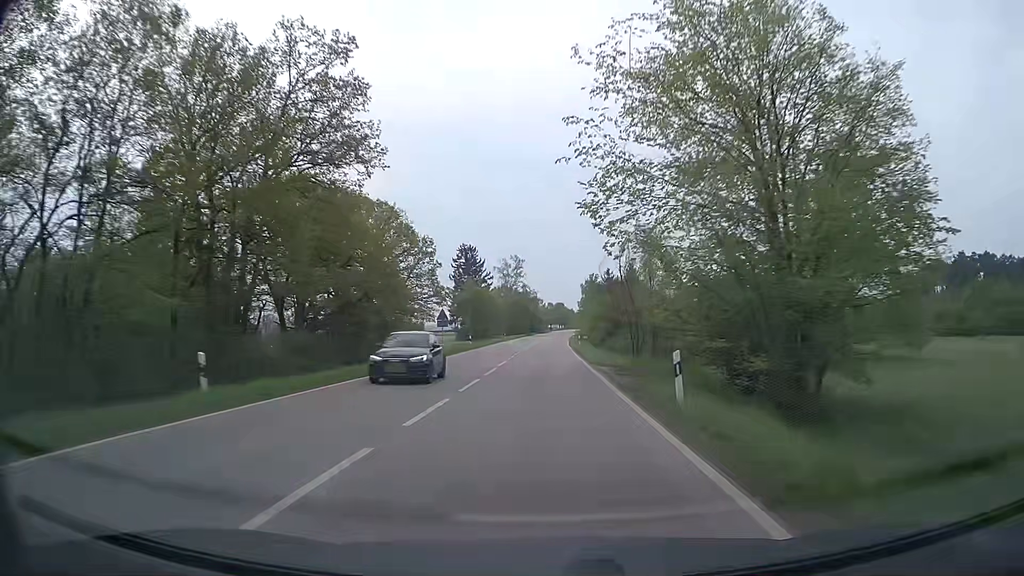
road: secondary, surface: asphalt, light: Day
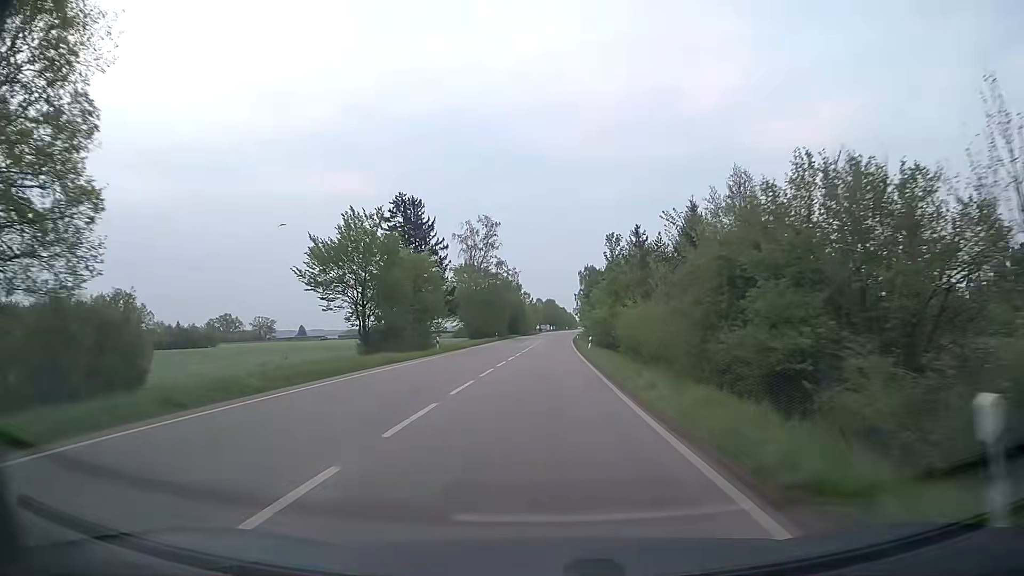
(+0.5, +55.3) m; +1°
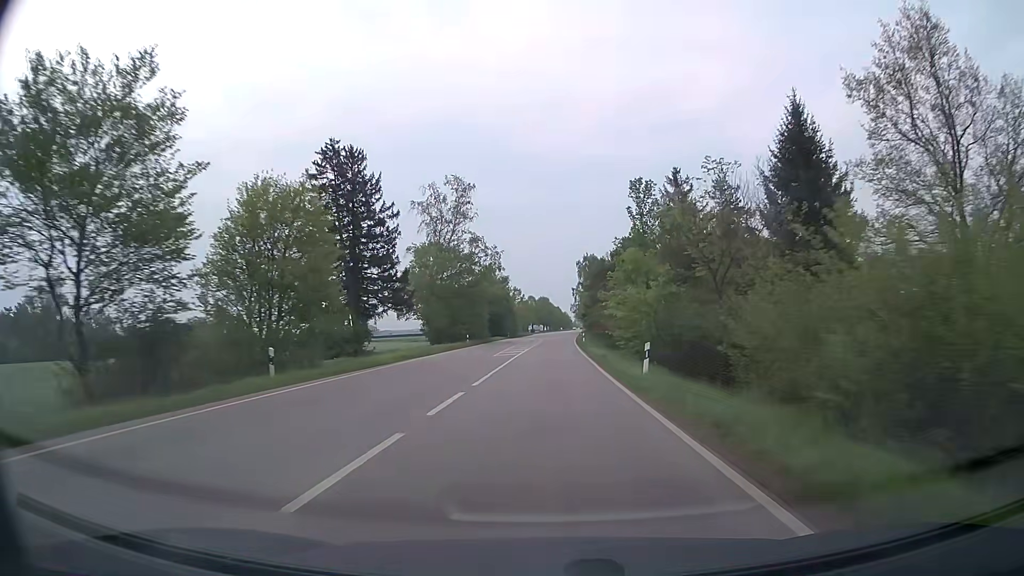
(+0.2, +27.7) m; +1°
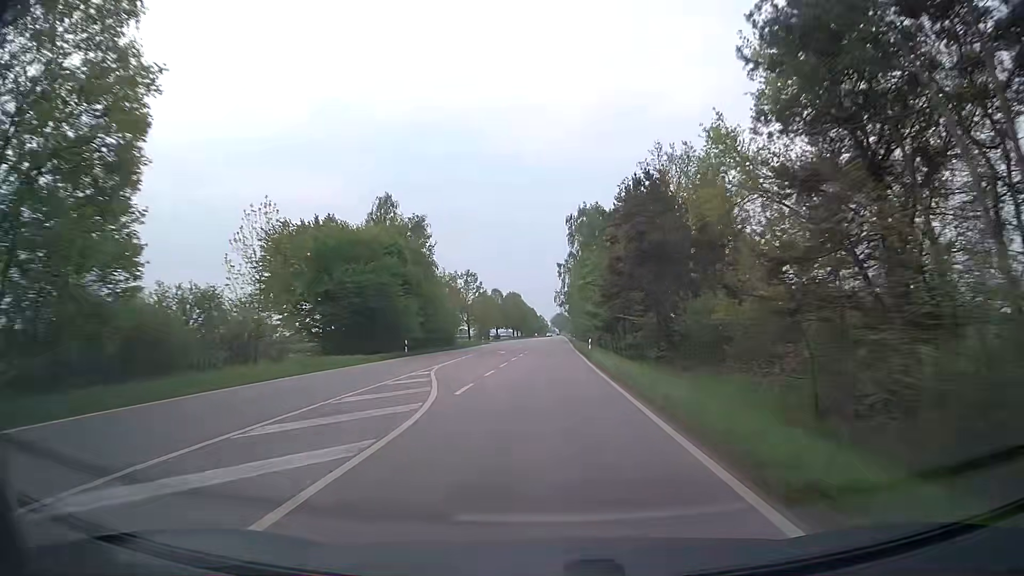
(+1.2, +69.3) m; +2°
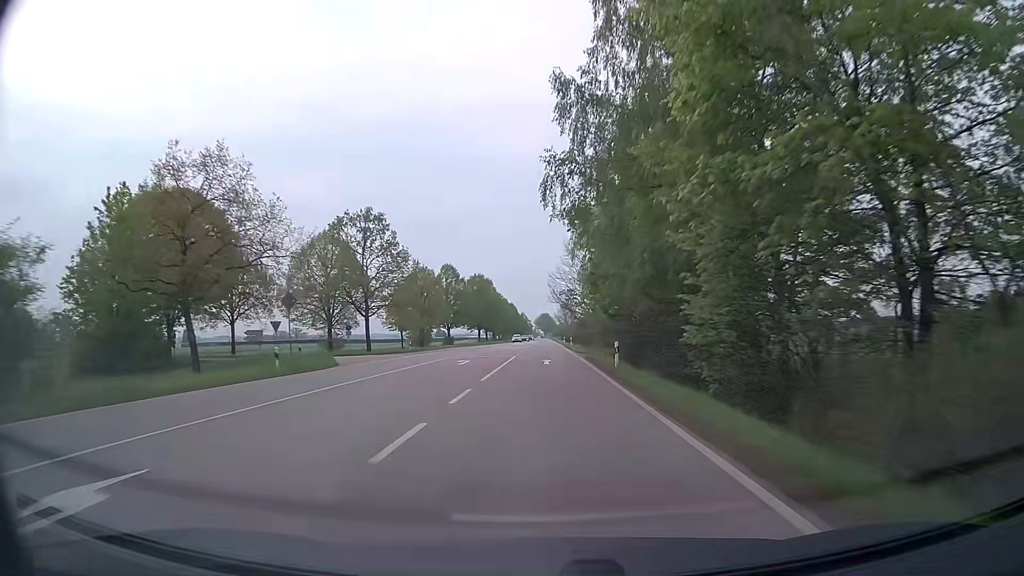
(+0.9, +69.1) m; +1°
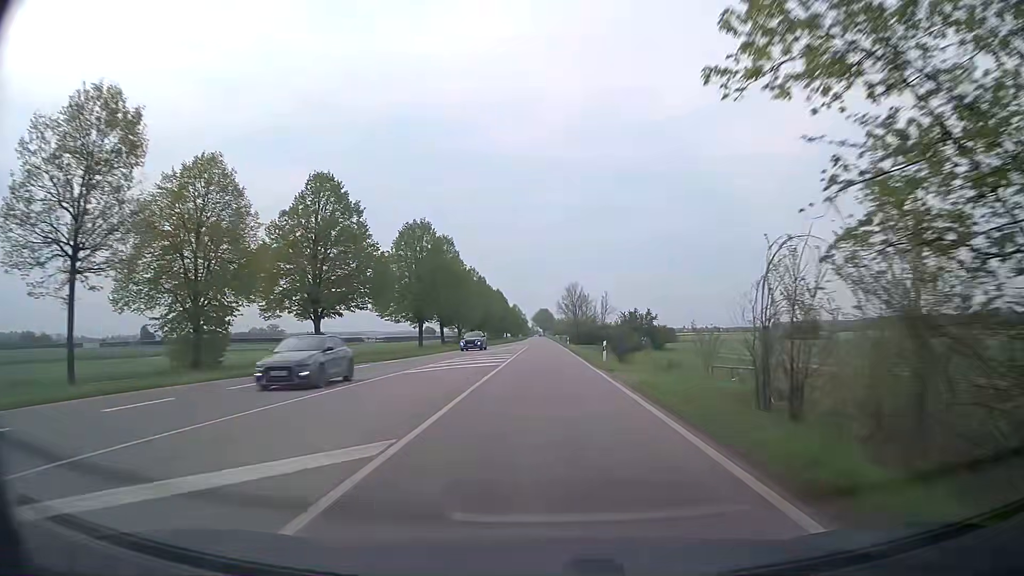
(+0.1, +68.9) m; 0°
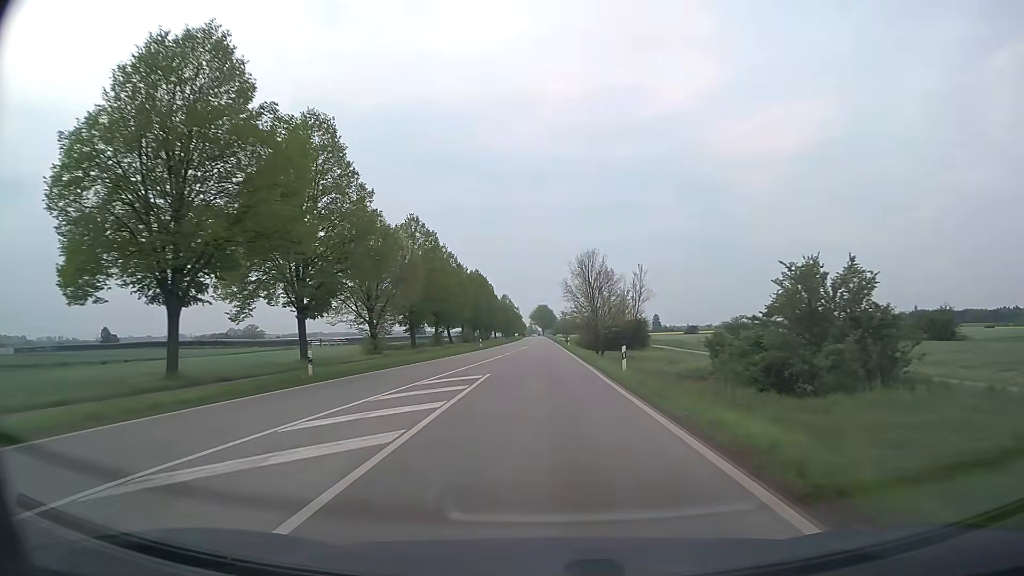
(+0.3, +55.0) m; 0°
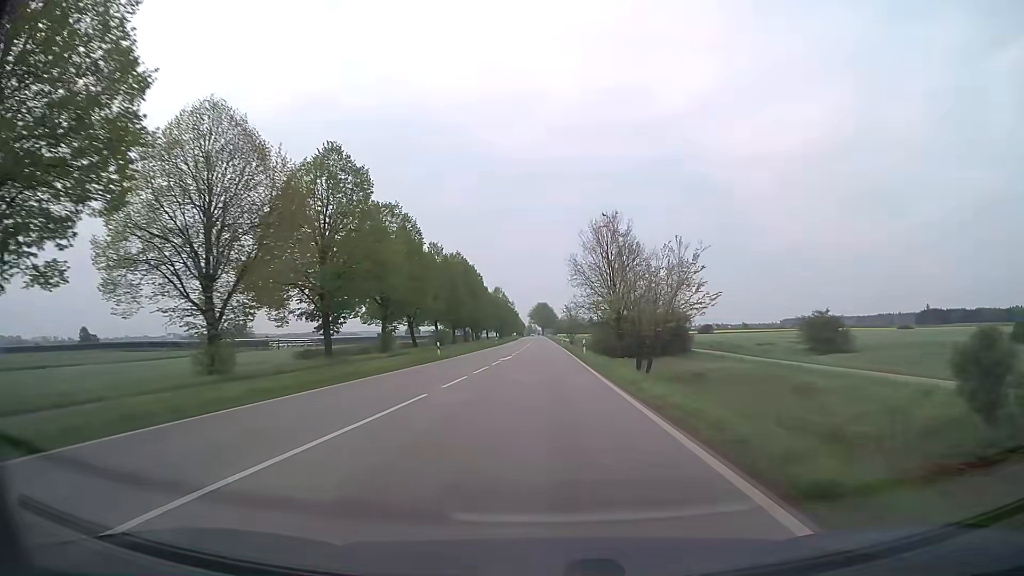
(0.0, +27.5) m; 0°
(0, +10) (0, +20) (0, +30) (0, +40) (0, +50) (0, +60) (0, +70) (0, +80) (0, +90) (-1, +100) m
